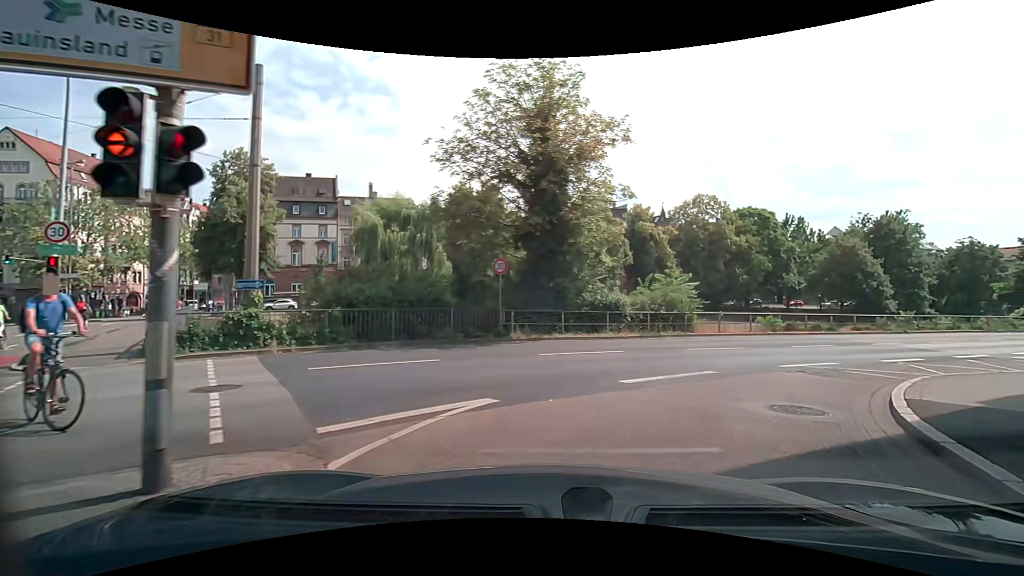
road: primary_link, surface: asphalt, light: Day
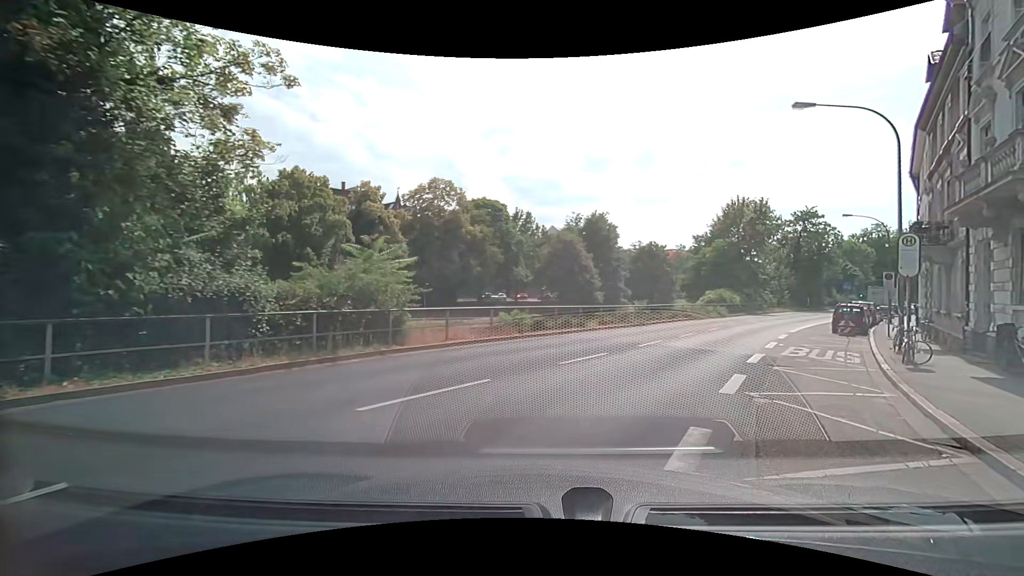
(+3.2, +11.0) m; +31°
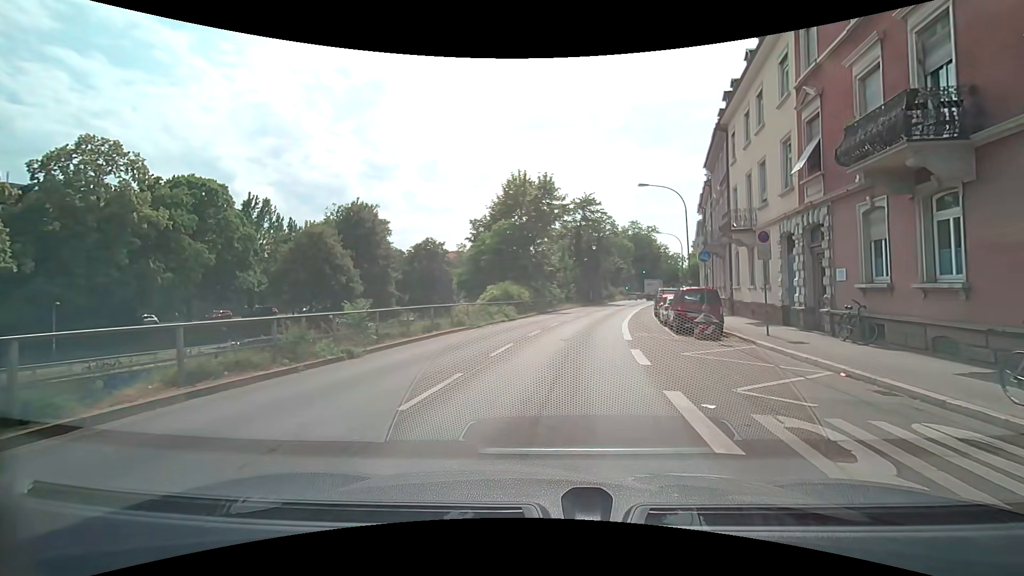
(+4.6, +16.1) m; +24°
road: primary
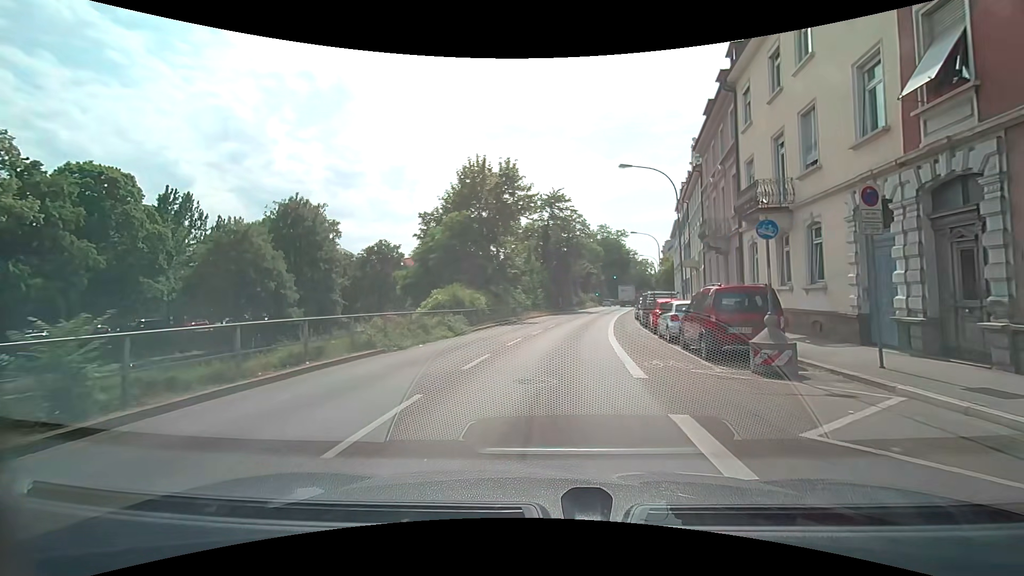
(+0.4, +7.6) m; +6°
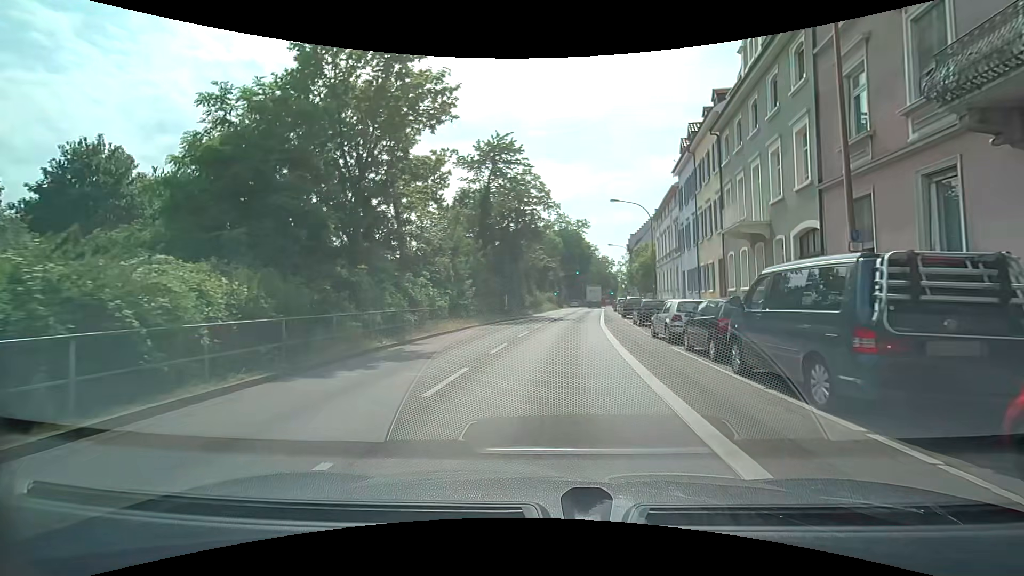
(+1.1, +21.2) m; +5°
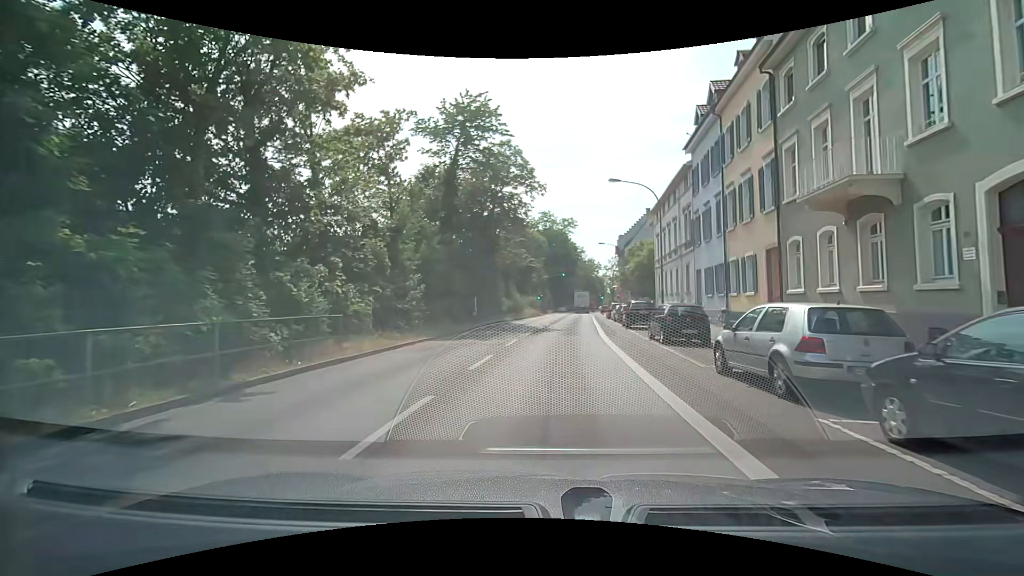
(+0.2, +8.9) m; +2°
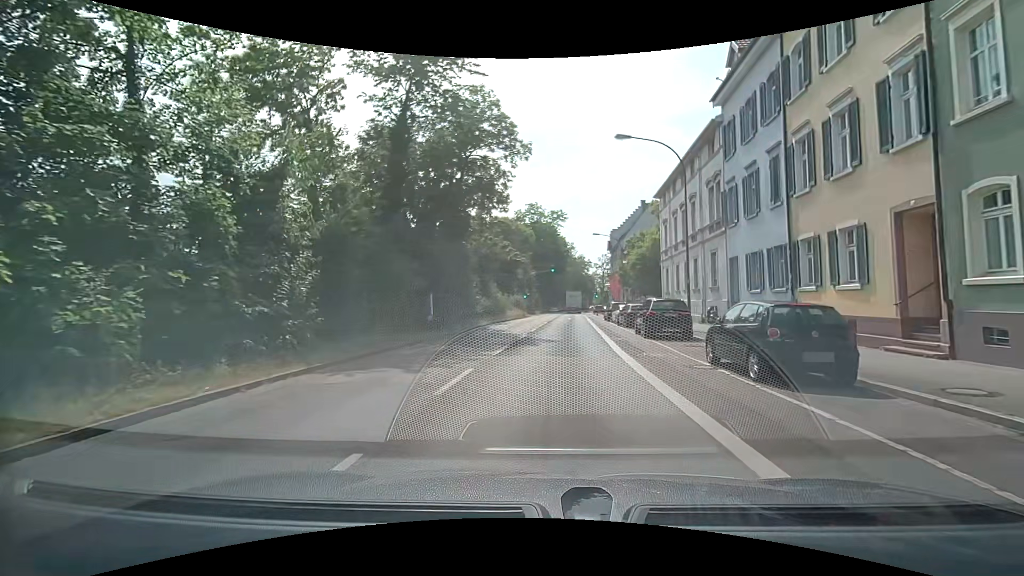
(+0.1, +8.8) m; +2°
